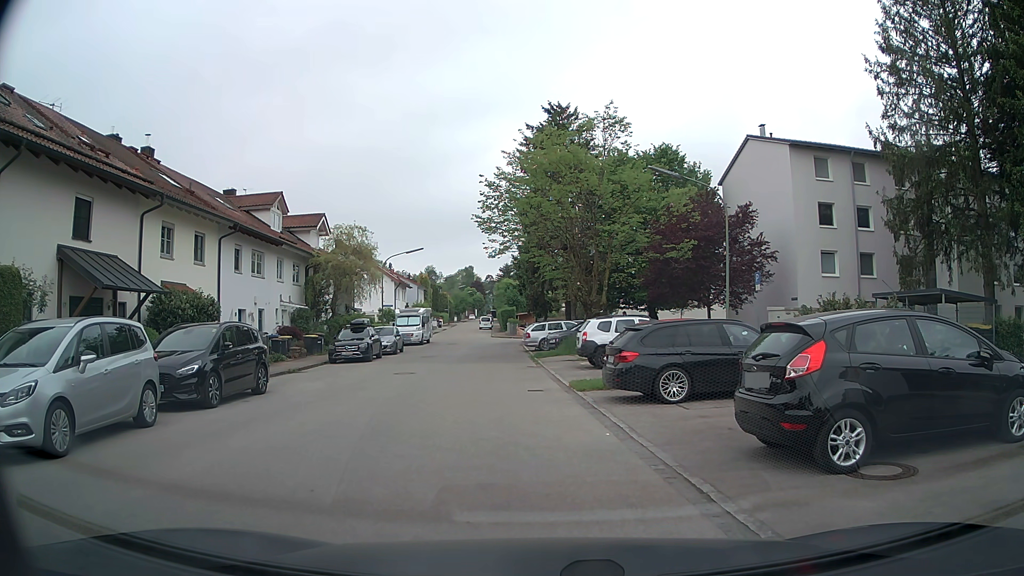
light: Day
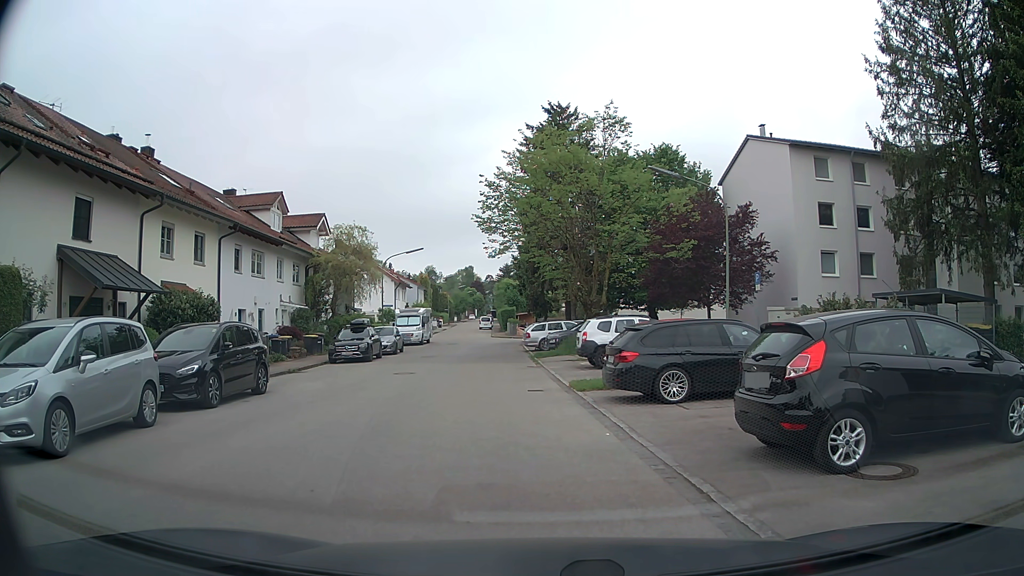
(0.0, 0.0) m; 0°
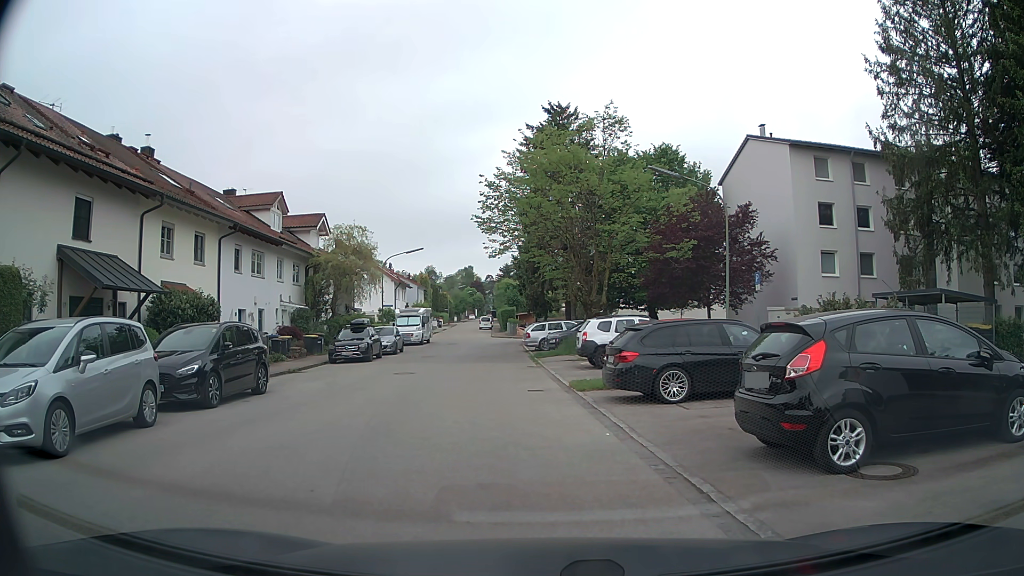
(0.0, 0.0) m; 0°
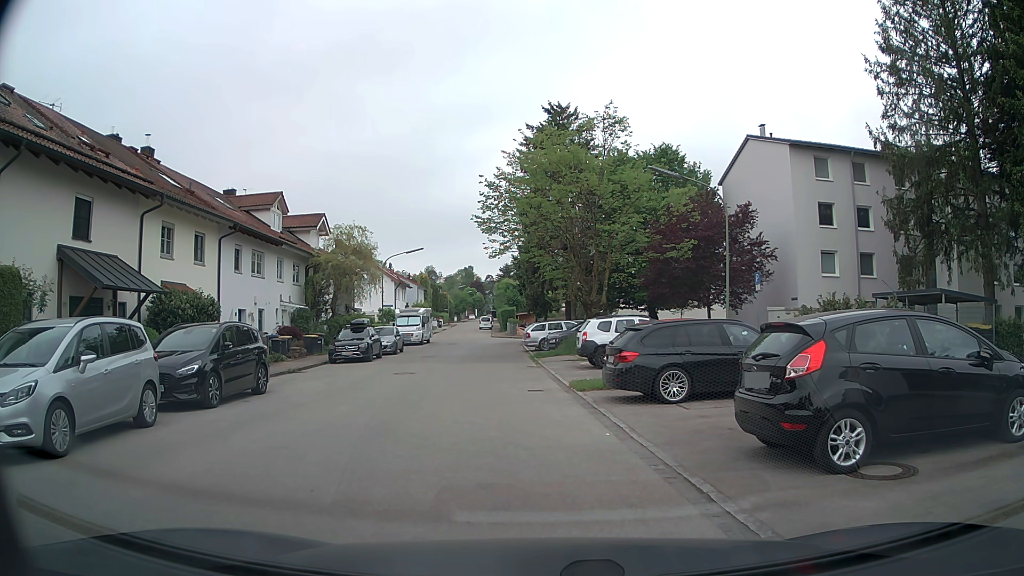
(0.0, 0.0) m; 0°
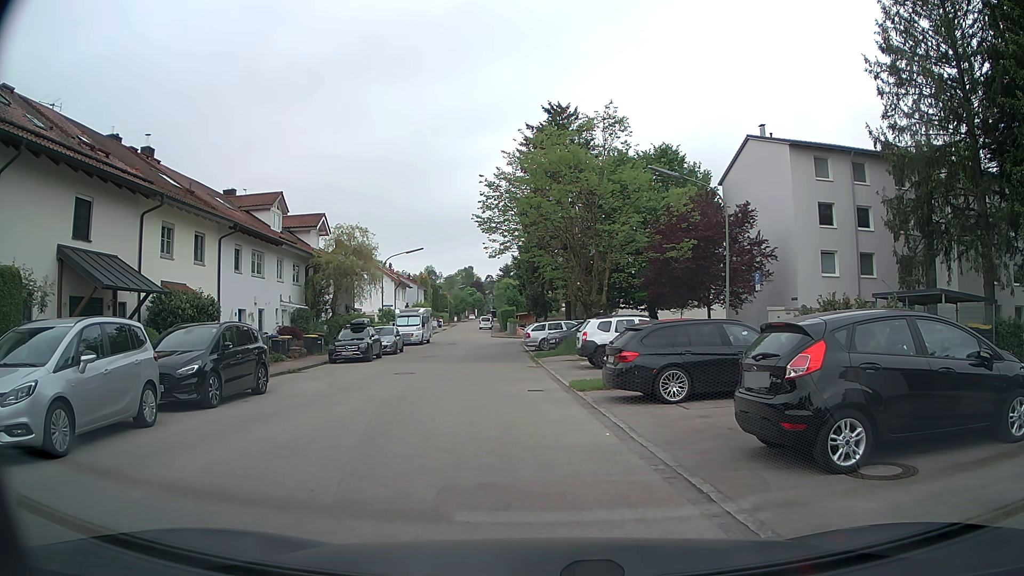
(0.0, 0.0) m; 0°
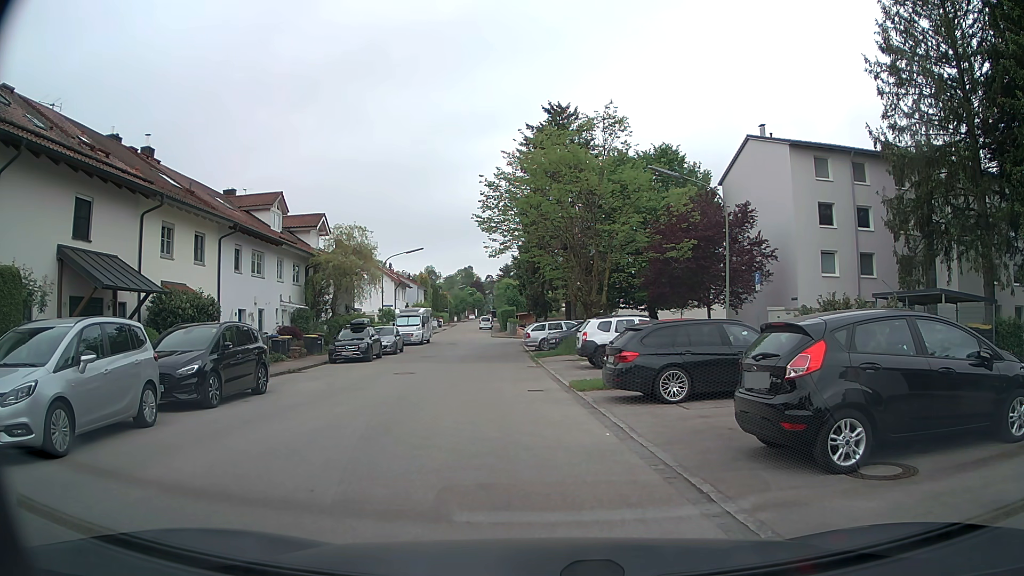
(0.0, 0.0) m; 0°
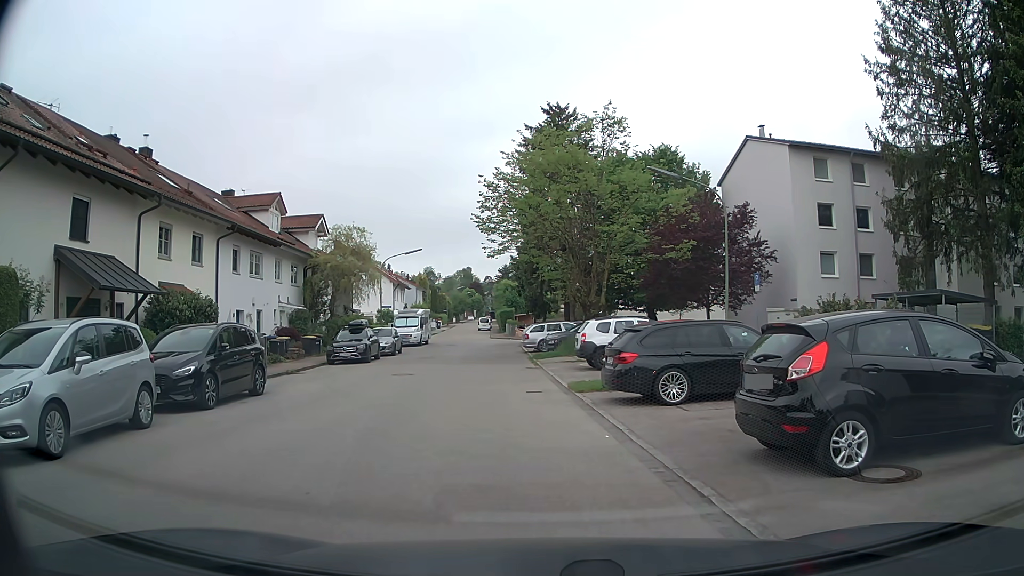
(0.0, 0.0) m; 0°
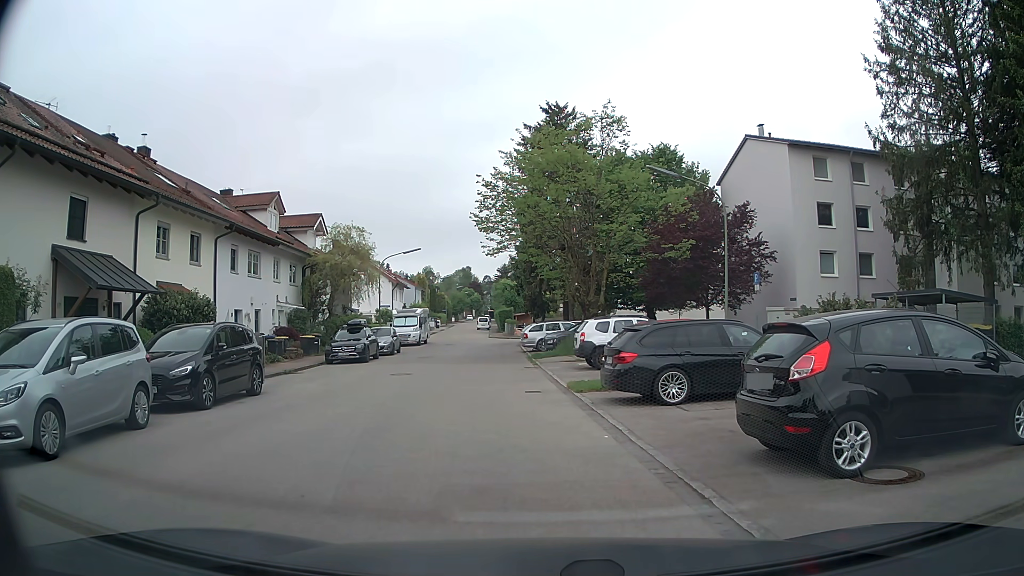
(0.0, +0.1) m; 0°
